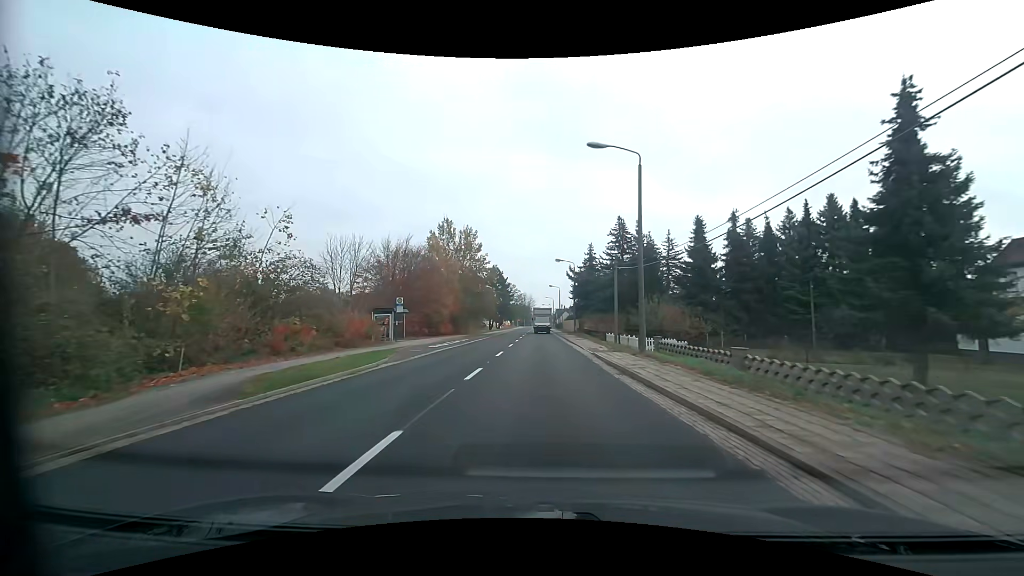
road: primary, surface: asphalt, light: Day
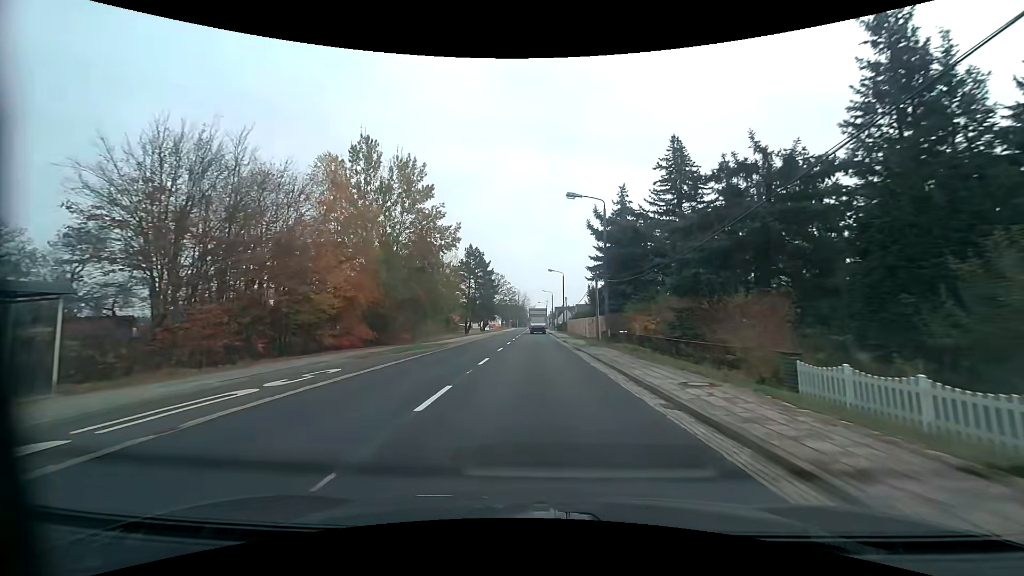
(+0.1, +31.4) m; 0°
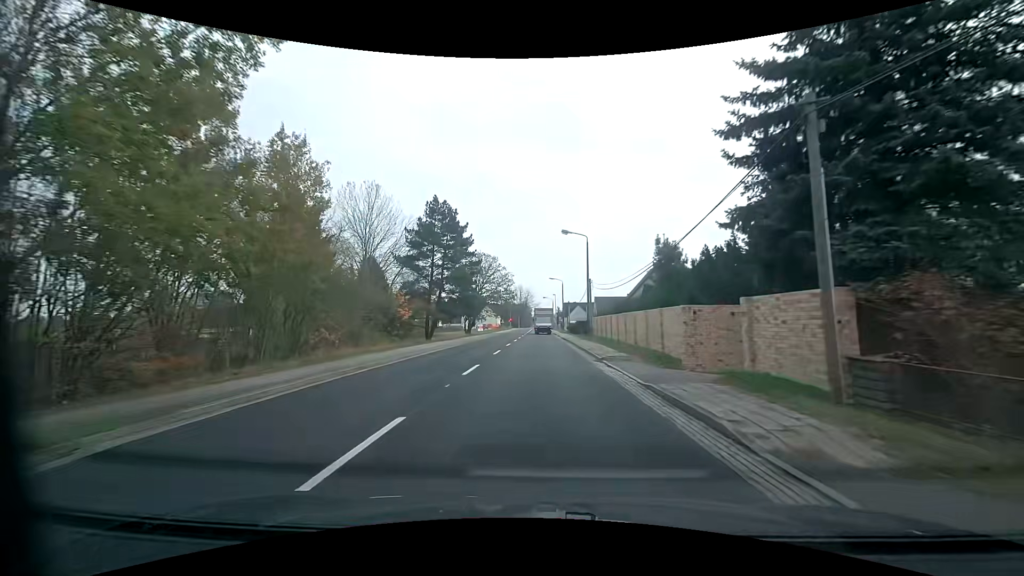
(-0.1, +30.9) m; -1°
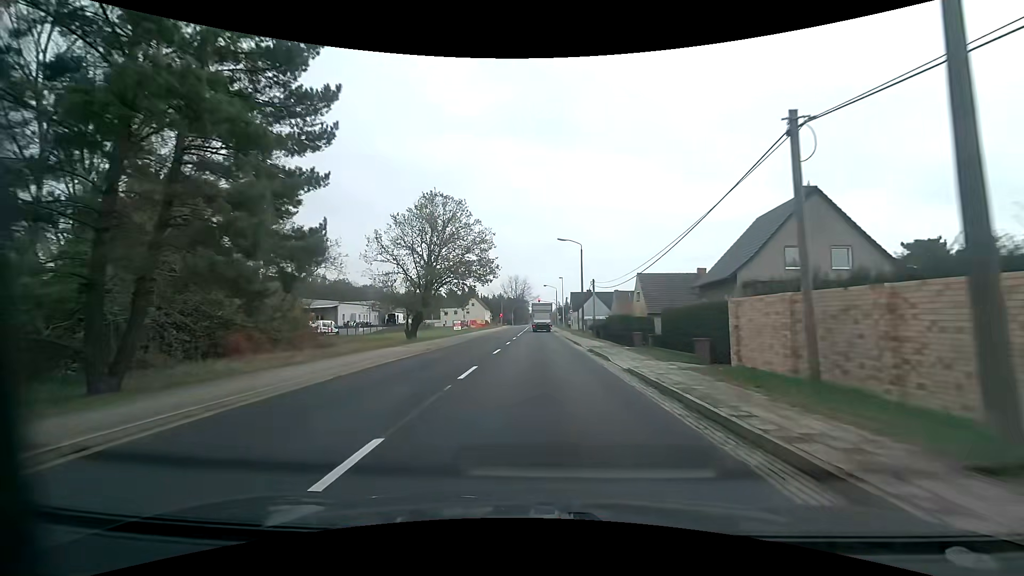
(0.0, +37.6) m; 0°
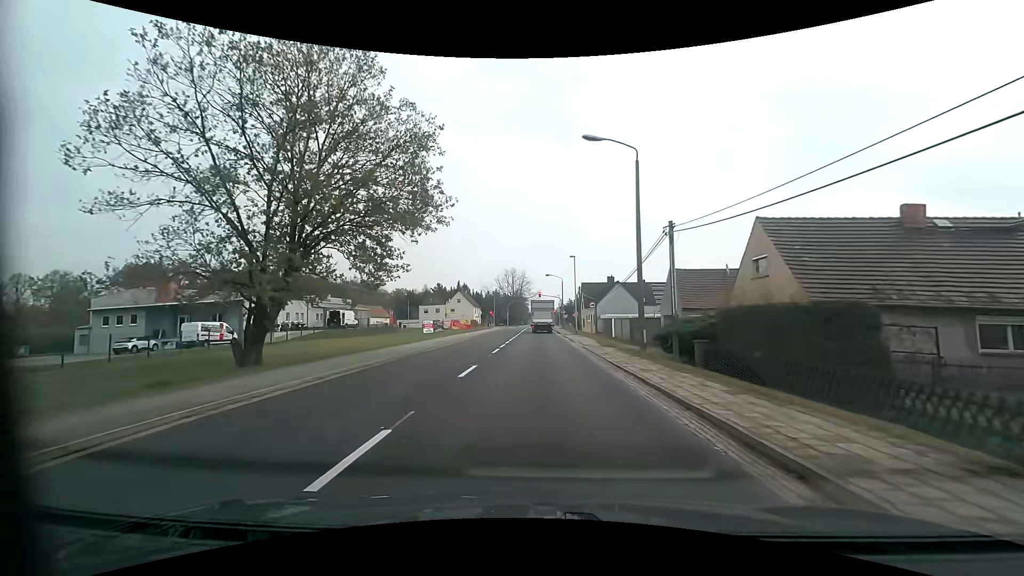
(0.0, +26.3) m; 0°
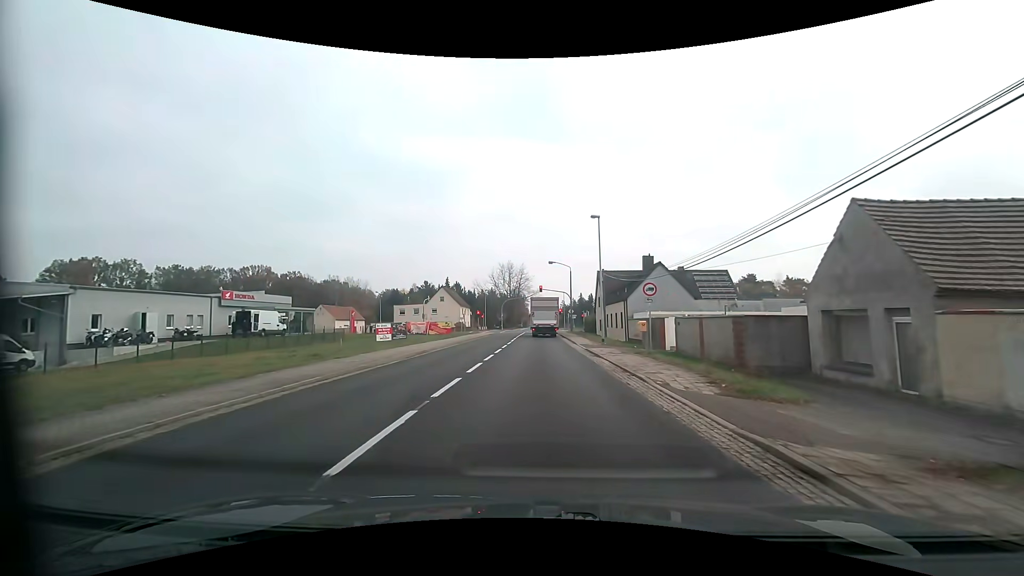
(+0.1, +21.1) m; 0°
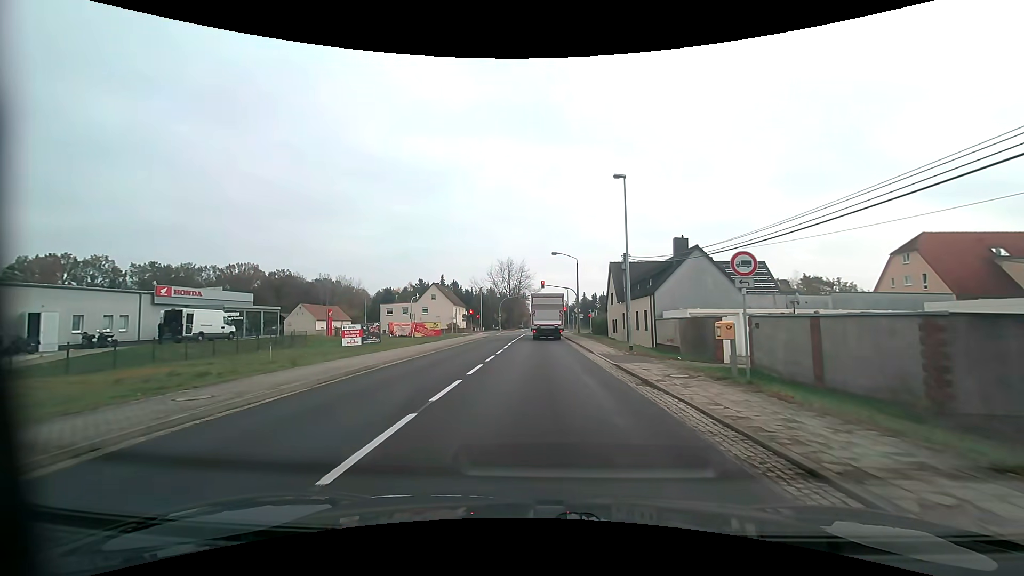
(0.0, +9.2) m; 0°
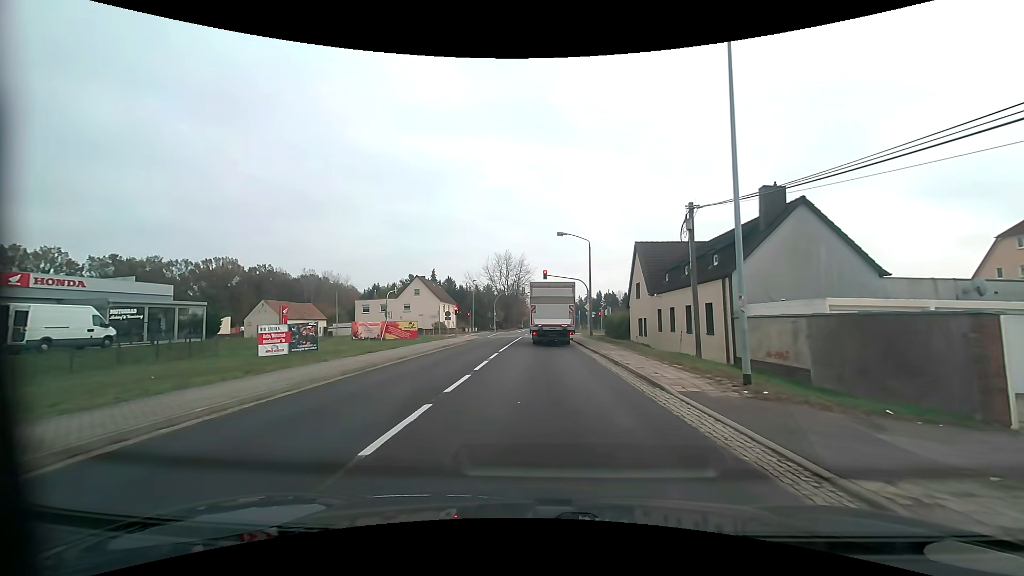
(-0.1, +12.6) m; 0°
(0, +10) (0, +20) (0, +30) (0, +40) (0, +50) (0, +60) (+1, +70) (+1, +80) (+1, +90) (+2, +100) m
